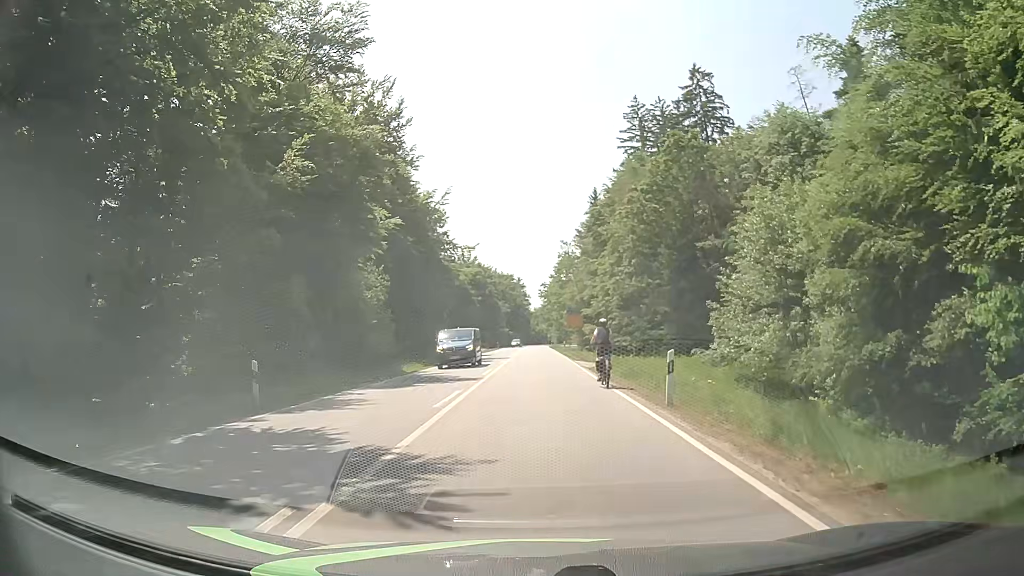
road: secondary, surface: asphalt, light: Day
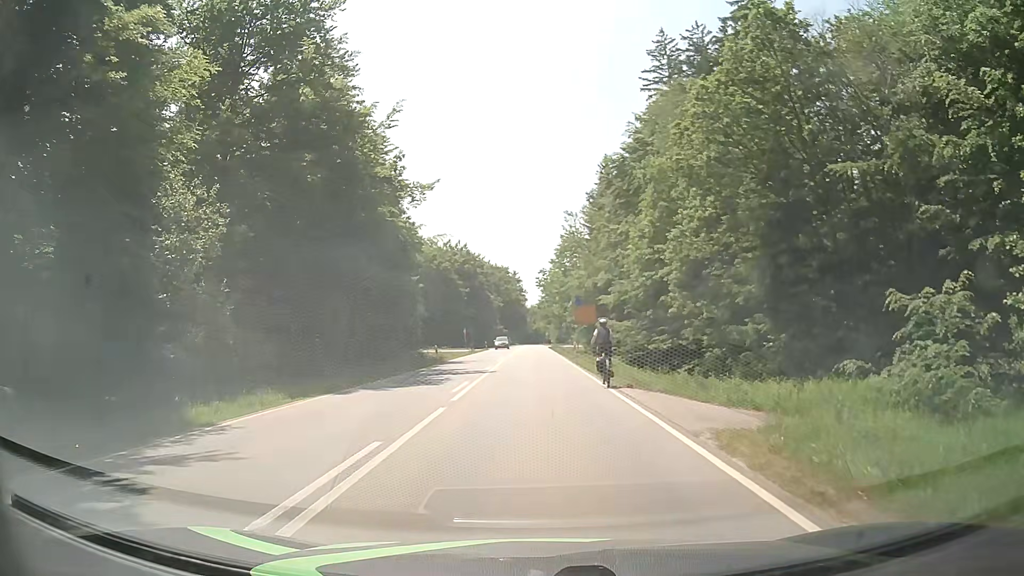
(+0.3, +20.6) m; +2°
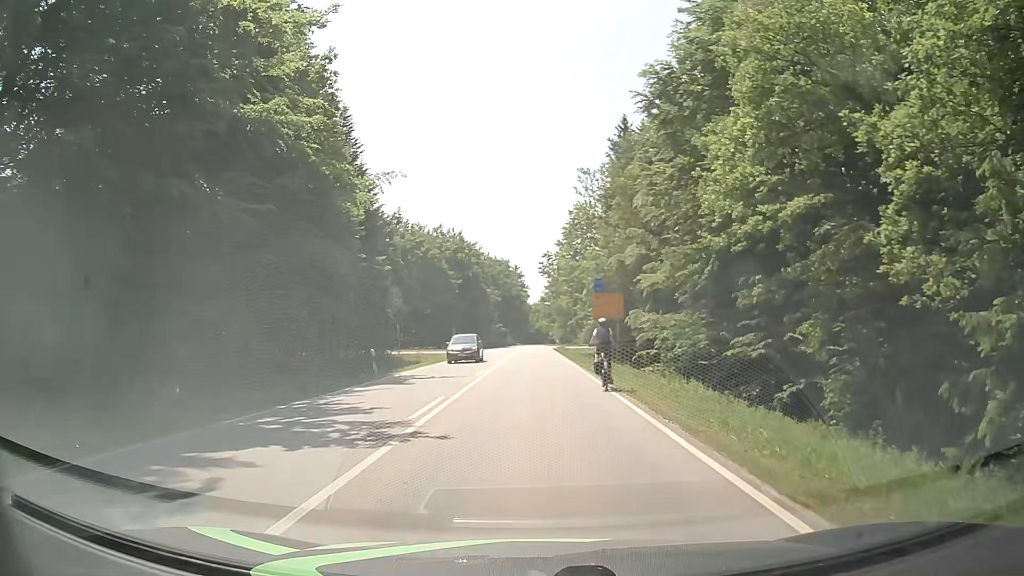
(-0.3, +17.2) m; -2°
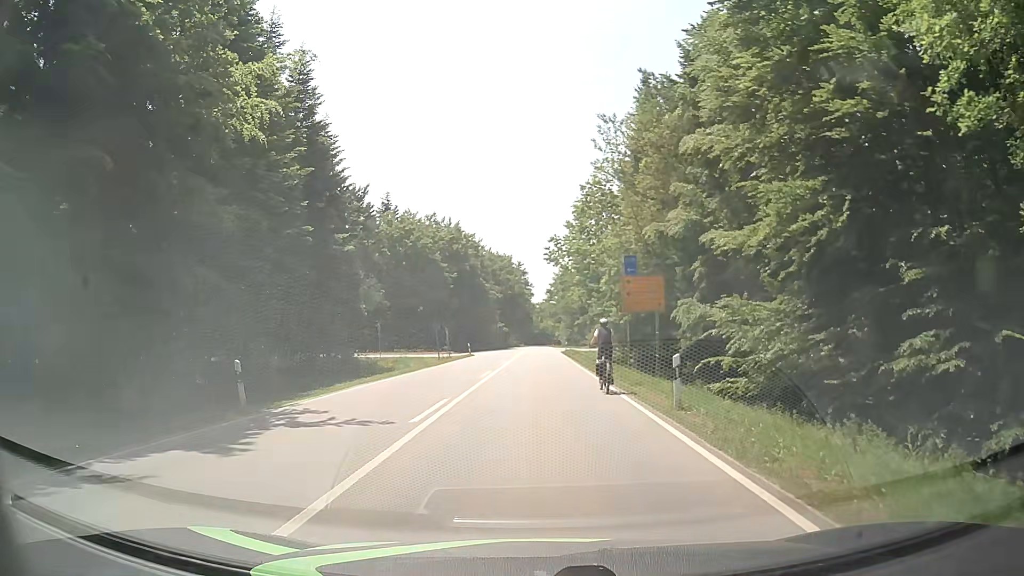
(0.0, +12.5) m; -1°
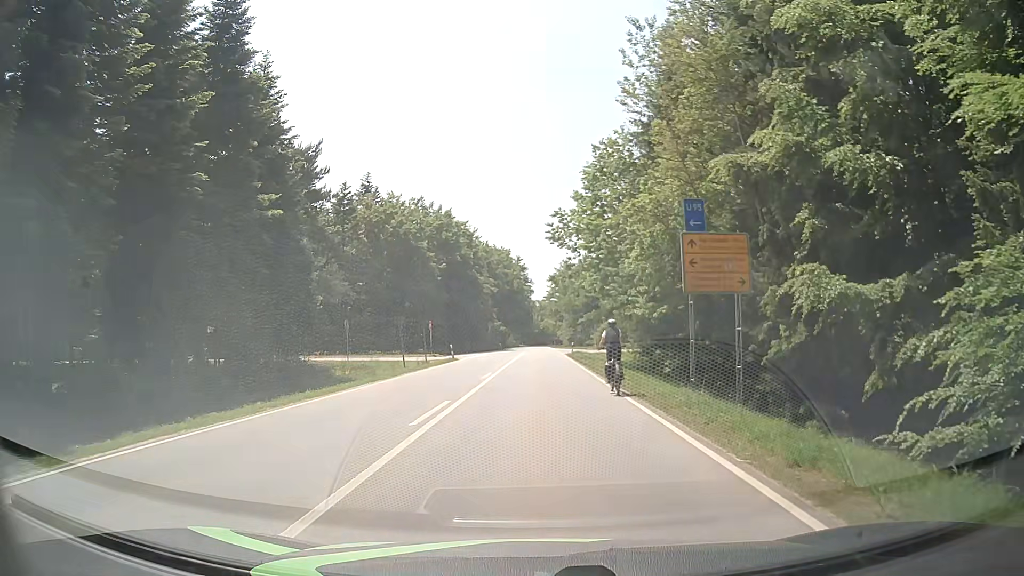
(+0.2, +12.3) m; +1°
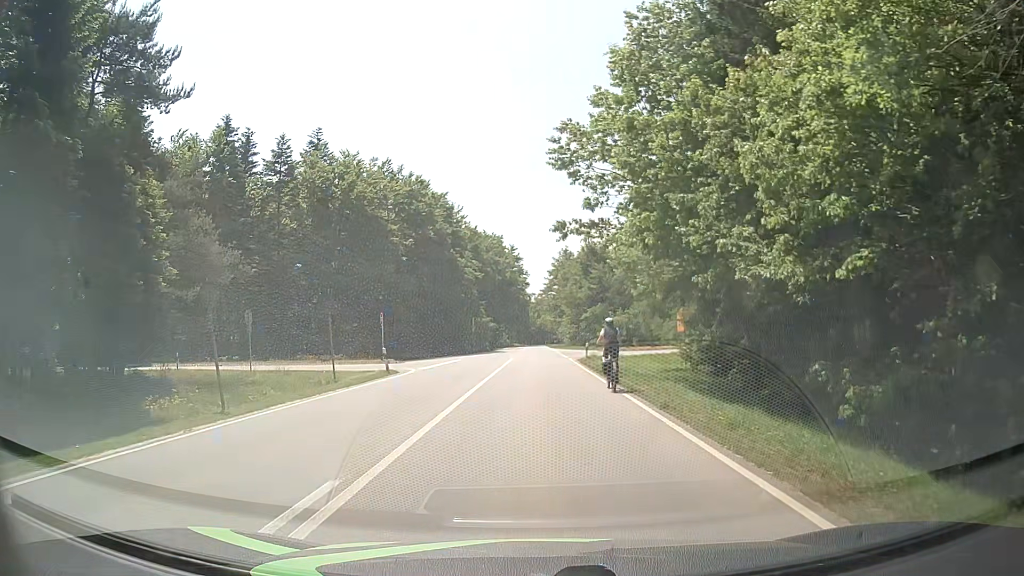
(-0.1, +20.3) m; -1°
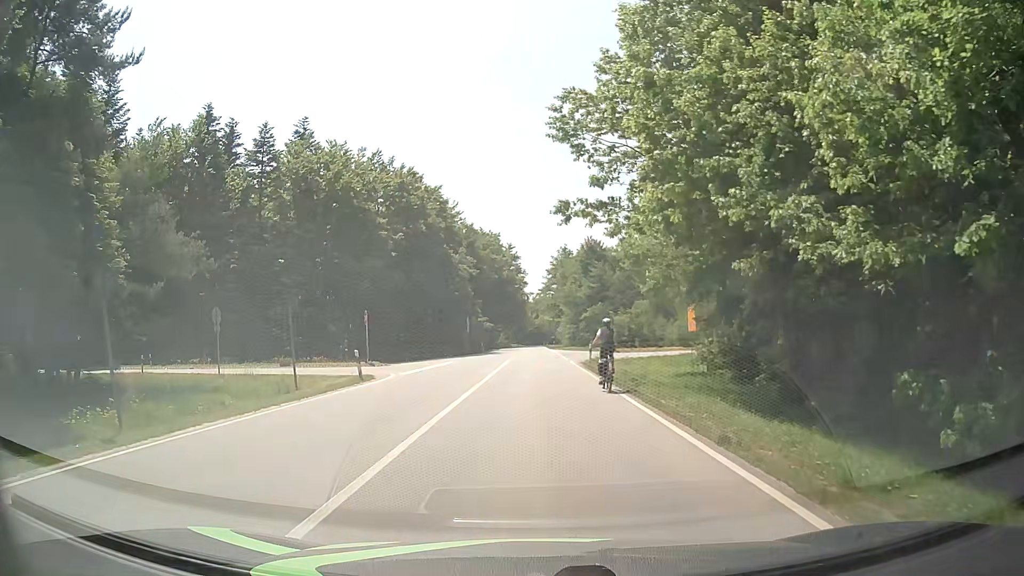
(0.0, +4.0) m; 0°
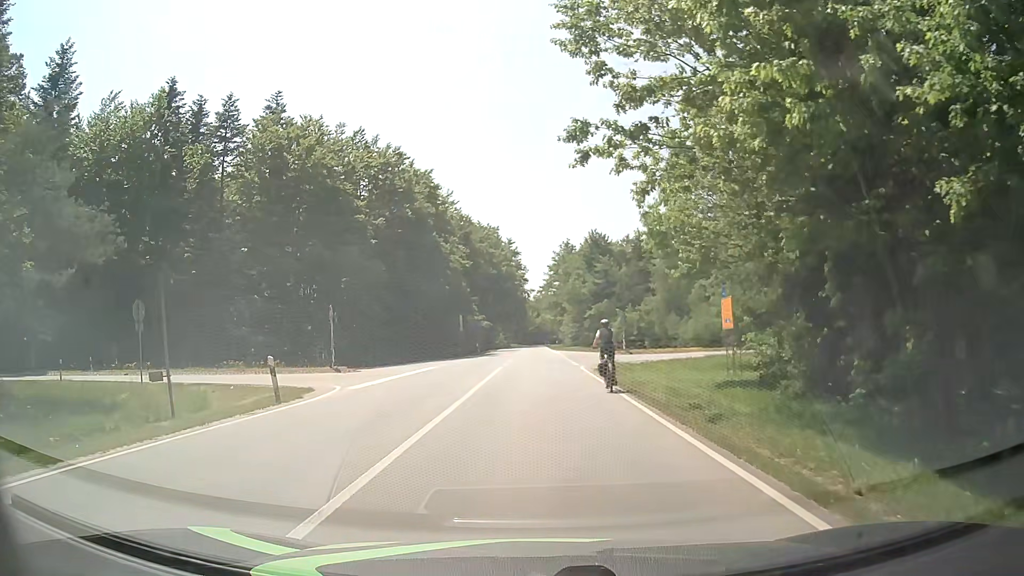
(+0.2, +7.9) m; +2°
